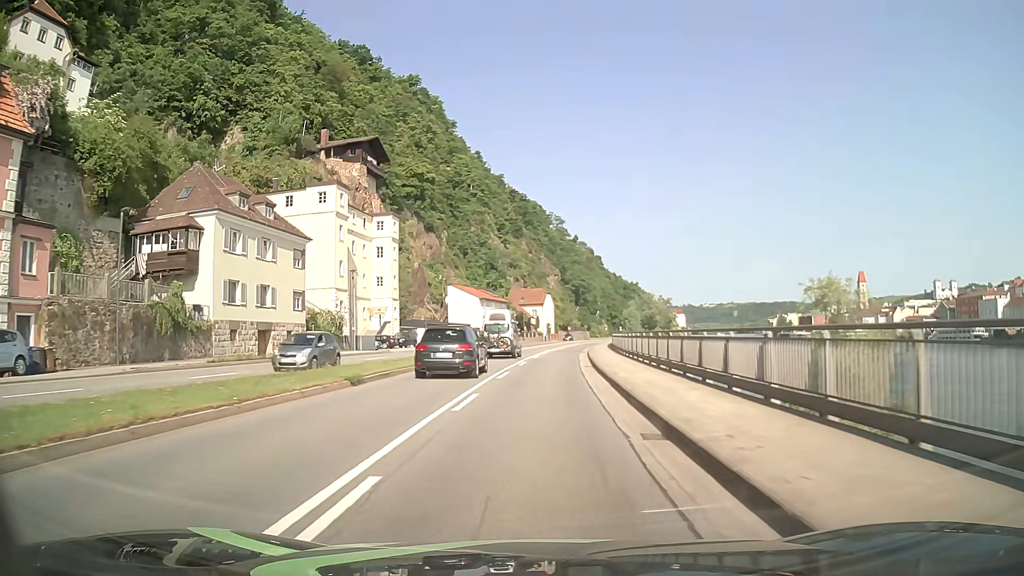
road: primary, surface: asphalt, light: Day
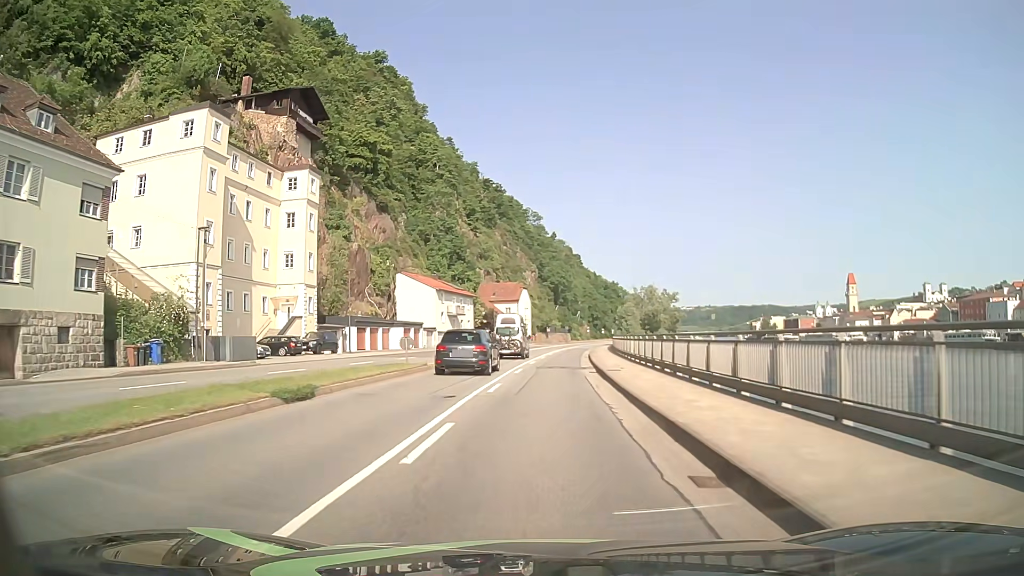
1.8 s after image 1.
(+0.3, +22.8) m; +2°
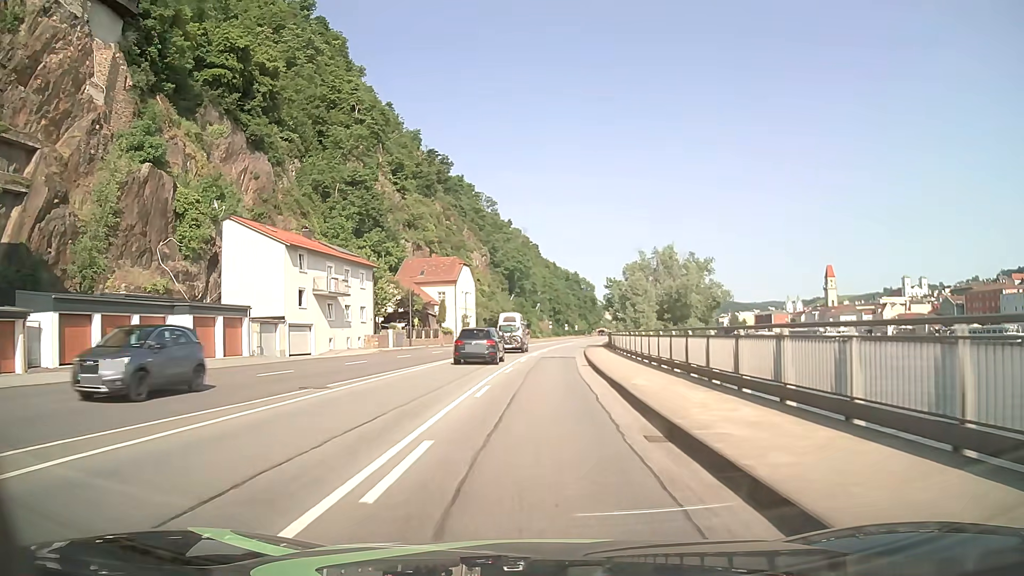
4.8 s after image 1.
(+1.4, +38.1) m; +4°
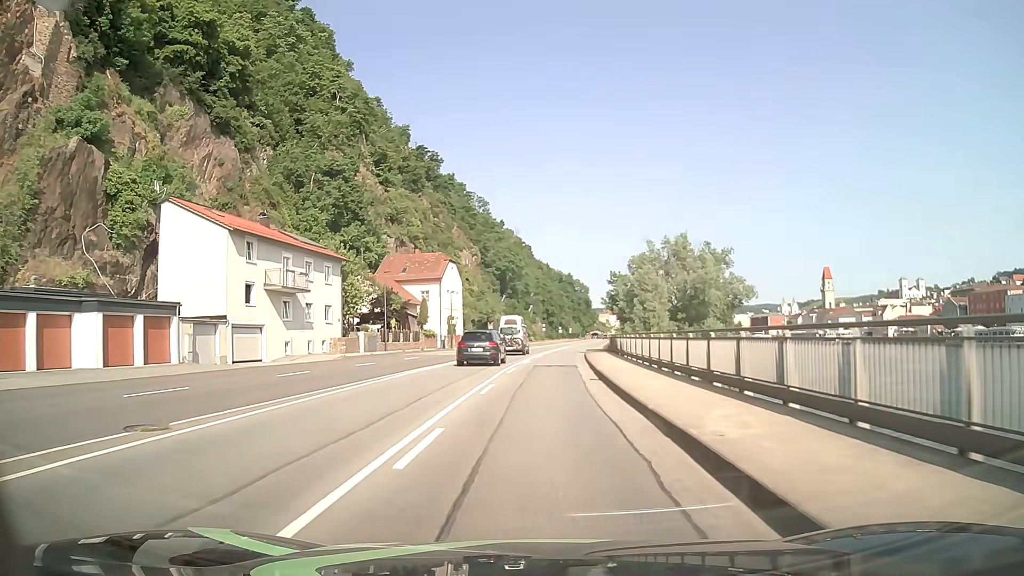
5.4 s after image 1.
(0.0, +7.6) m; +1°
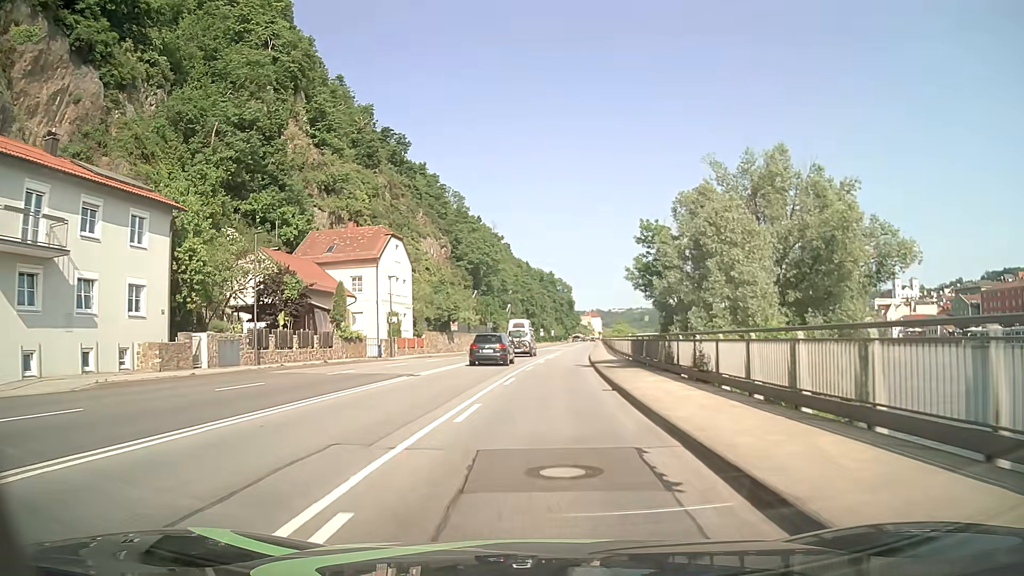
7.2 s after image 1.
(+0.3, +22.9) m; +1°
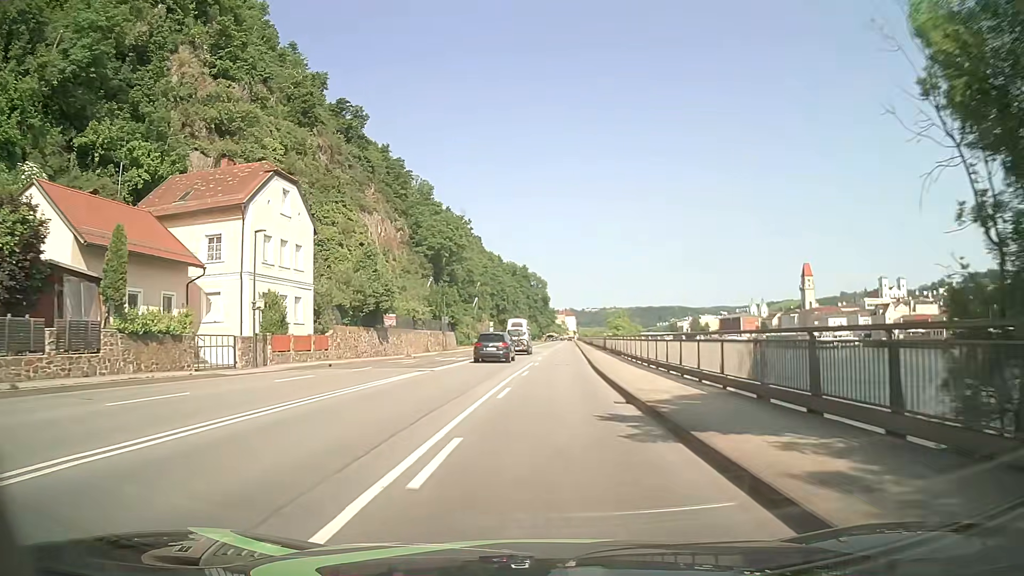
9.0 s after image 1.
(+0.4, +22.9) m; +2°
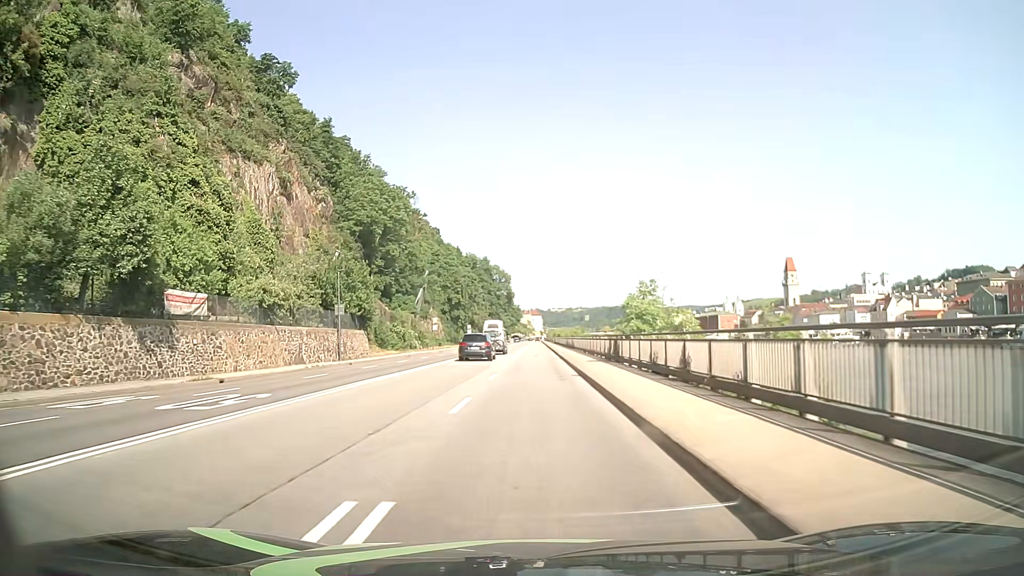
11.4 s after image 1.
(+0.9, +30.5) m; +3°
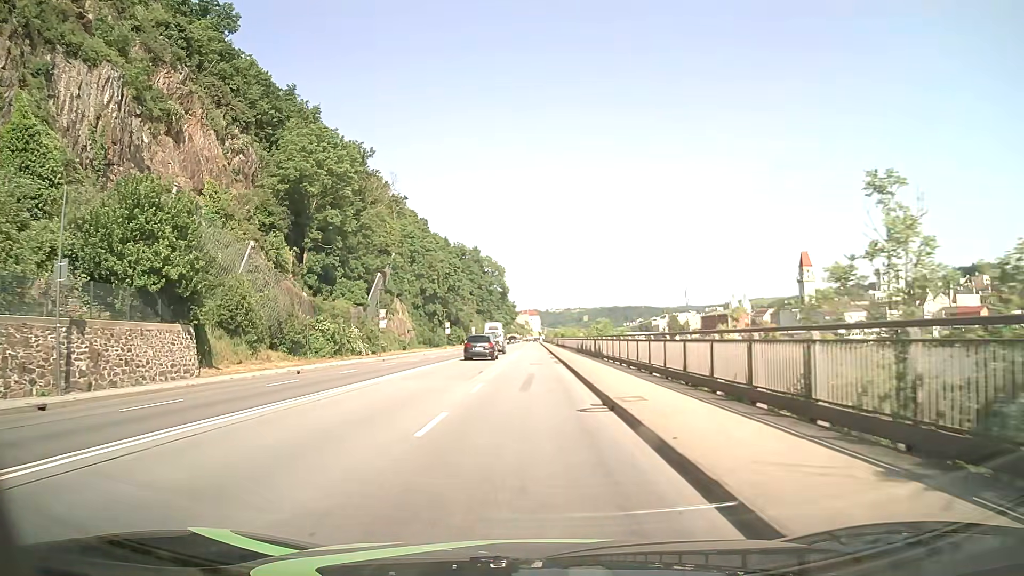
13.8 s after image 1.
(+0.1, +30.5) m; 0°
(0, +10) (0, +20) (0, +30) (0, +40) (0, +50) (0, +60) (0, +70) (0, +80) (0, +90) (0, +100) m
